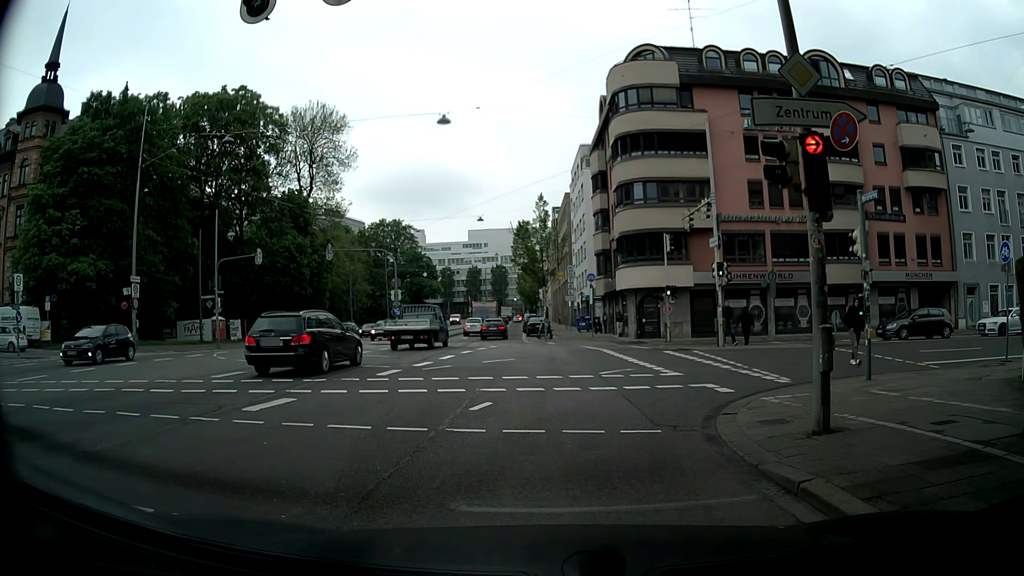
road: secondary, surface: asphalt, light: Day
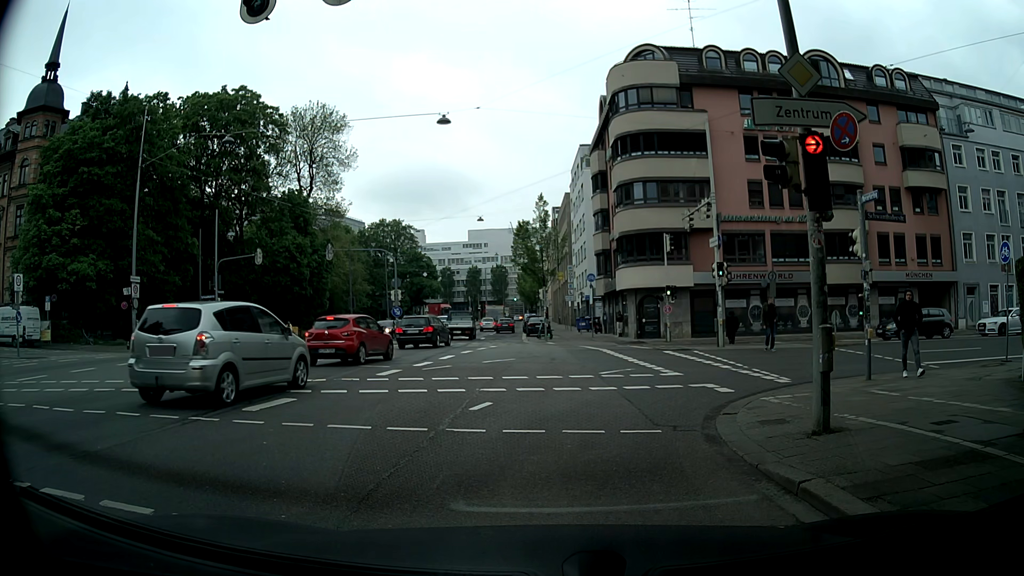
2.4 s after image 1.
(0.0, 0.0) m; 0°
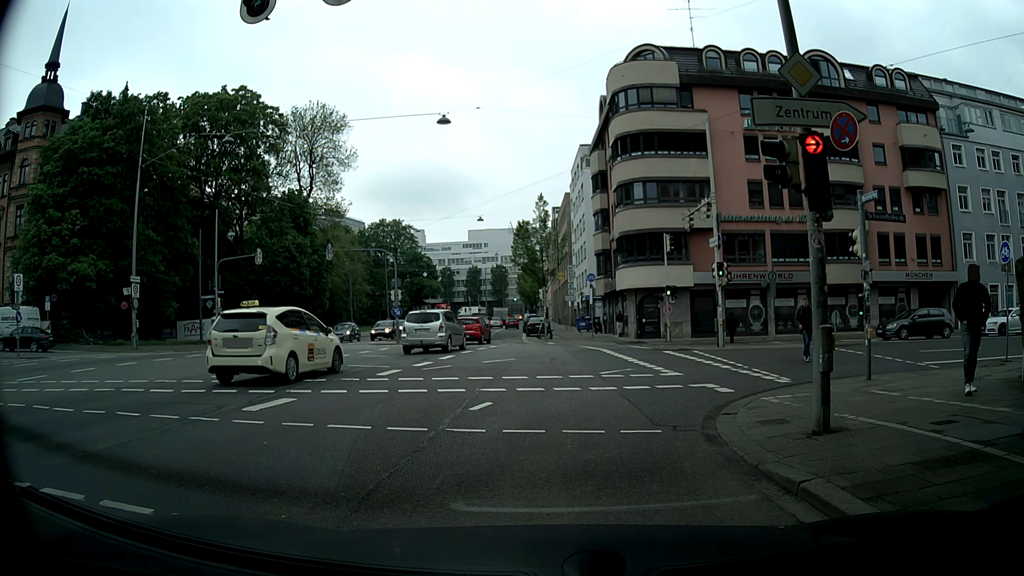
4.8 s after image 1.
(0.0, 0.0) m; 0°
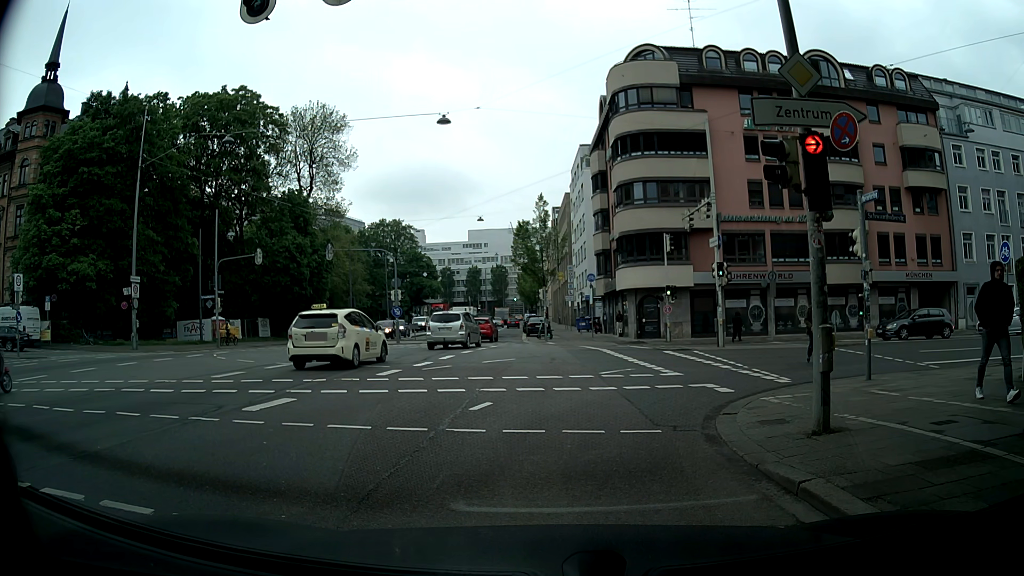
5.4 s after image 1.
(0.0, 0.0) m; 0°
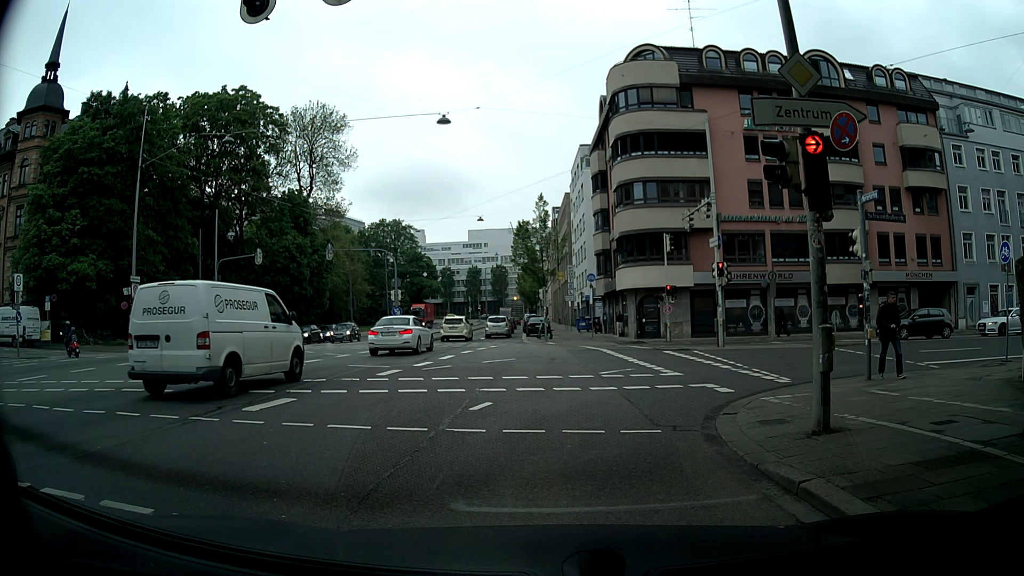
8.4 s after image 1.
(0.0, 0.0) m; 0°
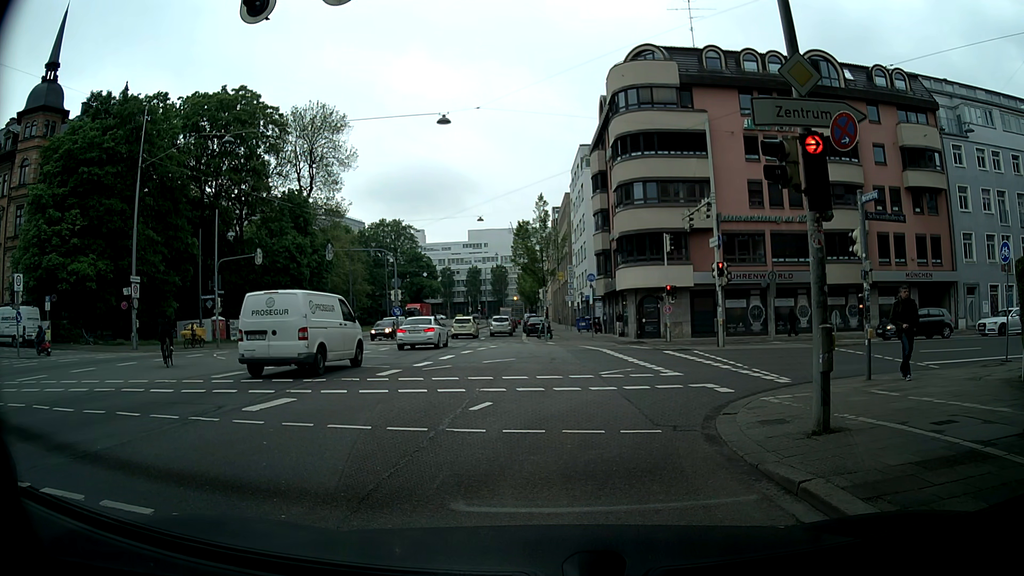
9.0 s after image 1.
(0.0, 0.0) m; 0°
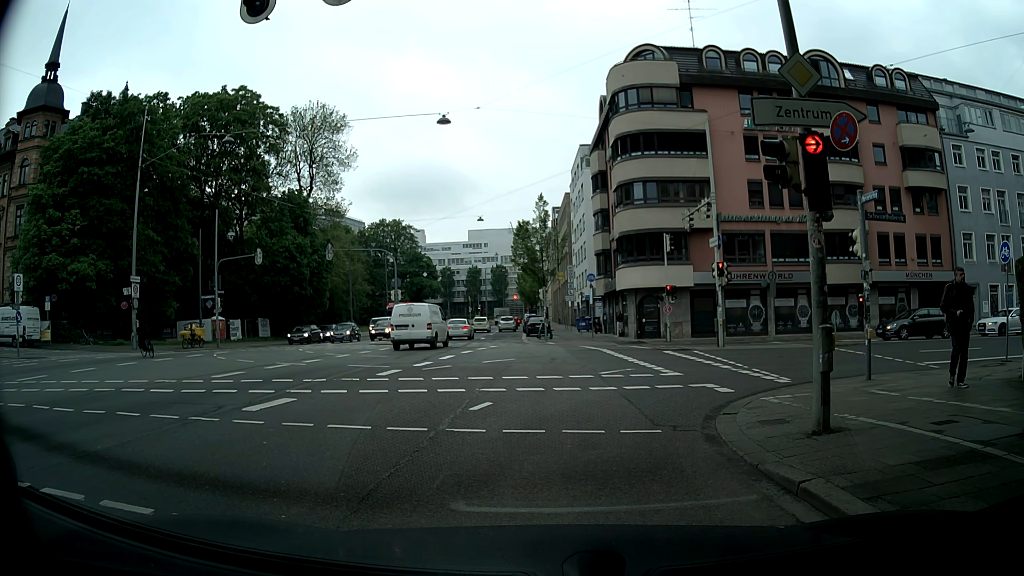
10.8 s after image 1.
(0.0, 0.0) m; 0°
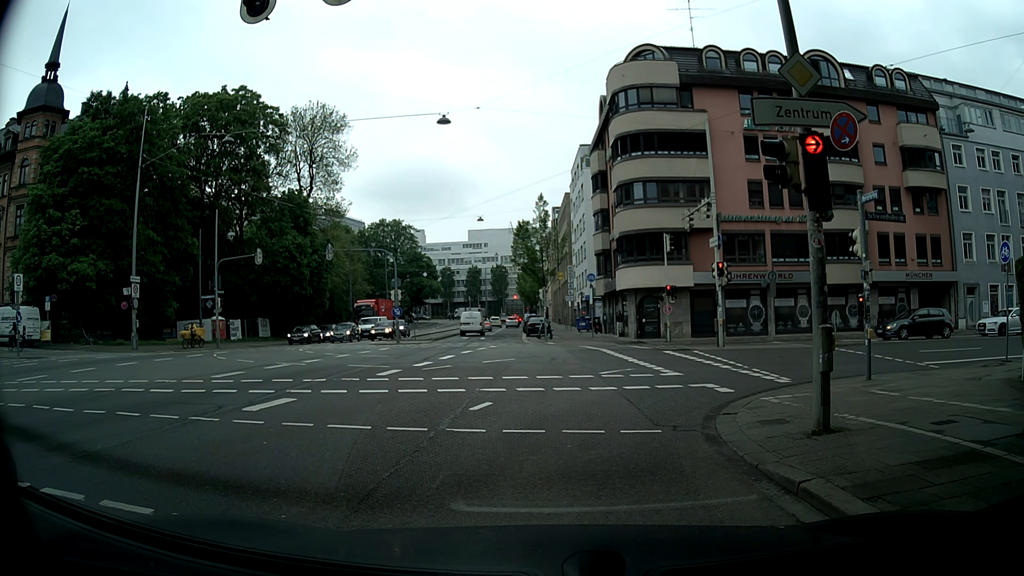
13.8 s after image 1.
(0.0, 0.0) m; 0°
(0, +10) (+4, +19) (+13, +22) (+23, +24) (+32, +26) (+42, +27) (+52, +28) (+62, +29) (+72, +30) (+82, +31) m
